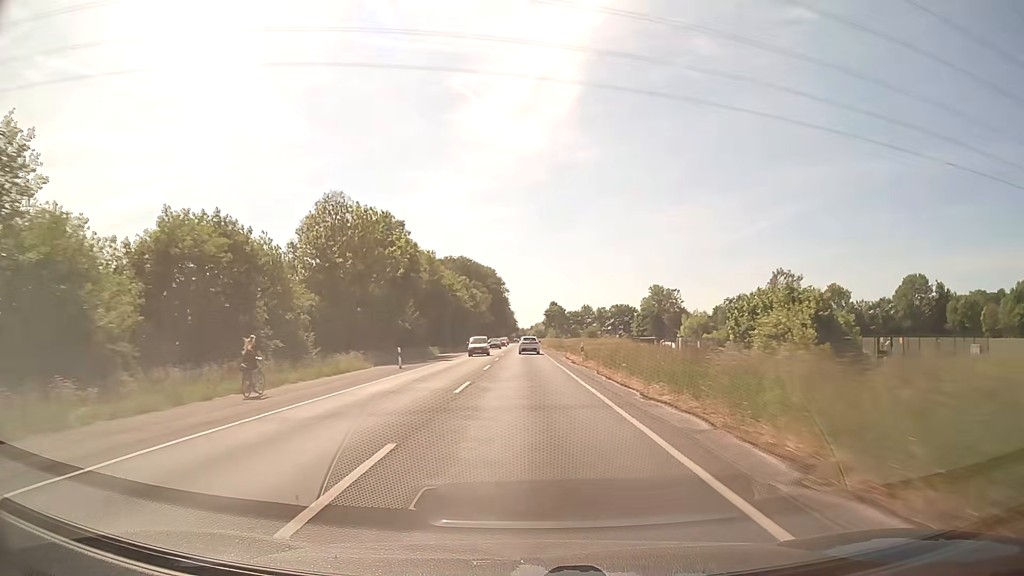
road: secondary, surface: asphalt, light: Day
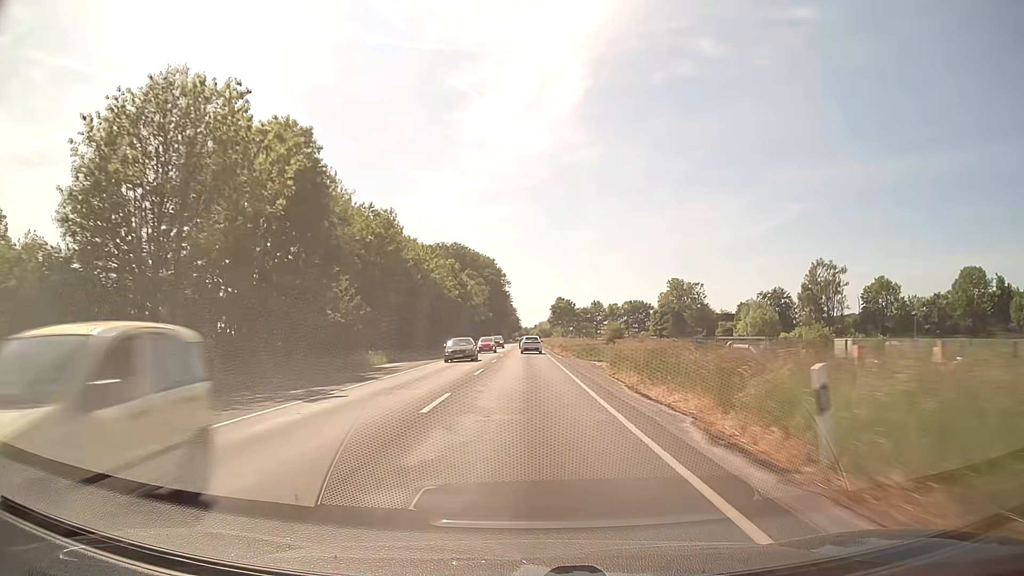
(0.0, +28.6) m; 0°
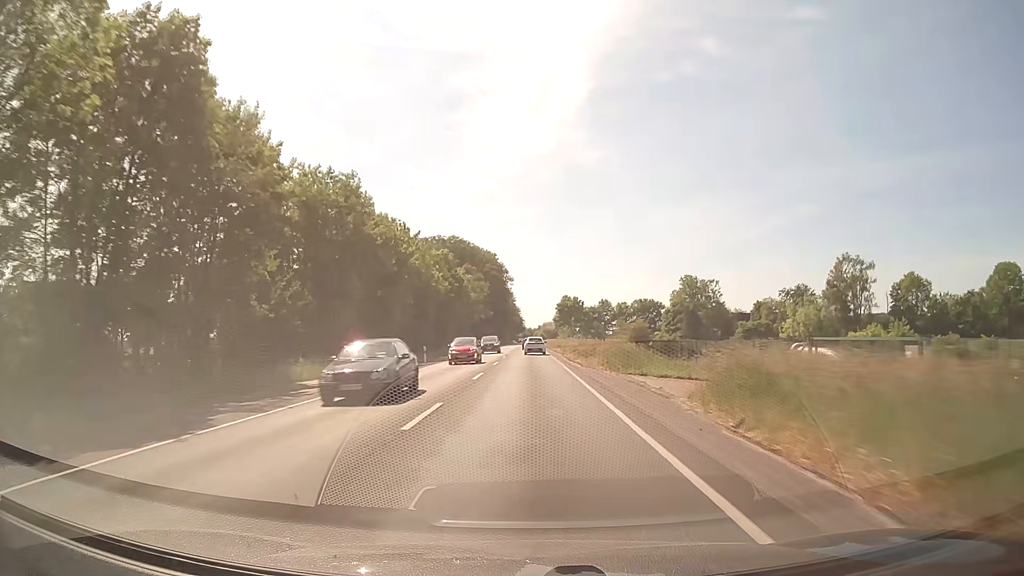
(0.0, +14.2) m; 0°
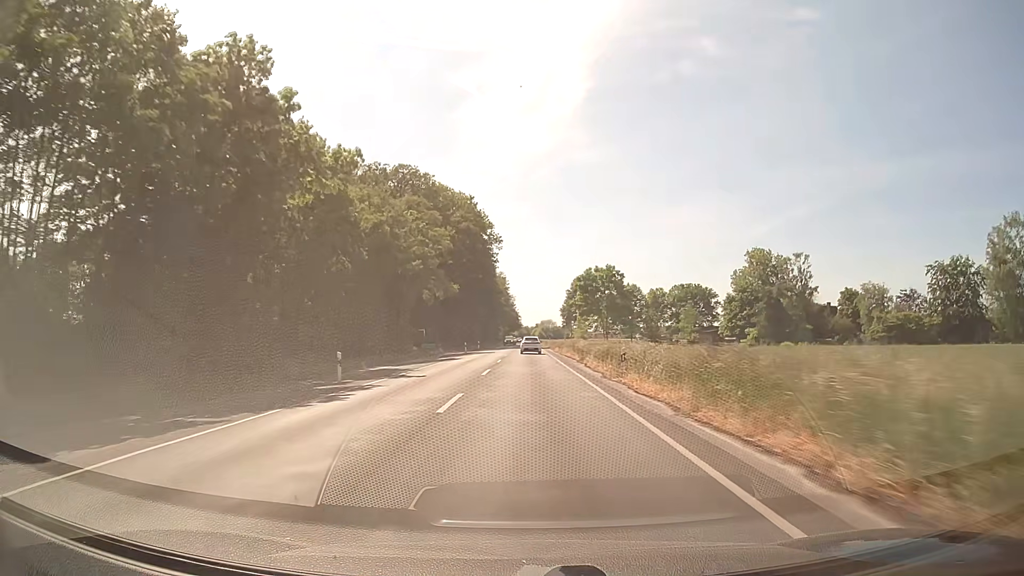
(-0.3, +70.1) m; 0°
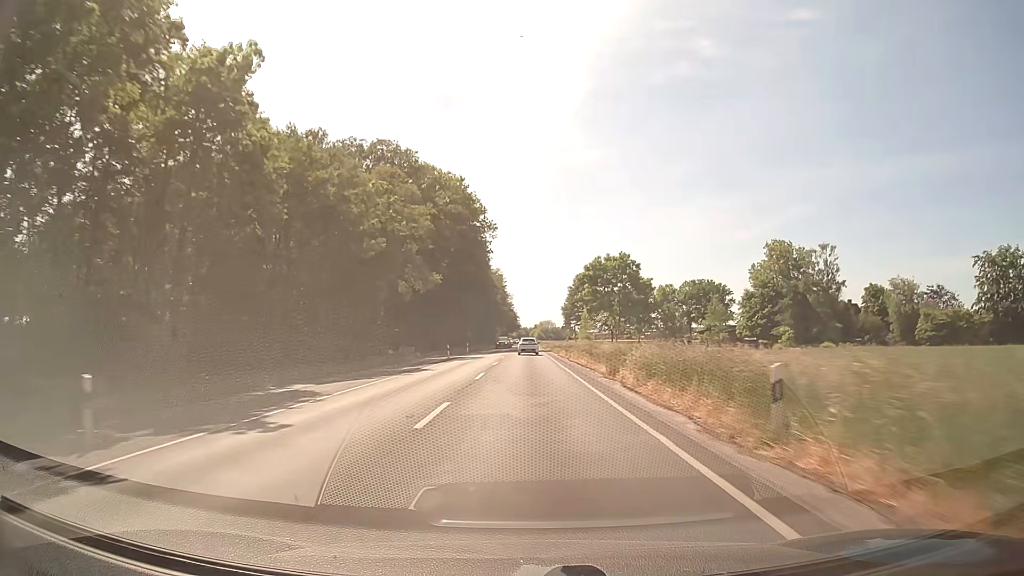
(+0.1, +14.0) m; +1°
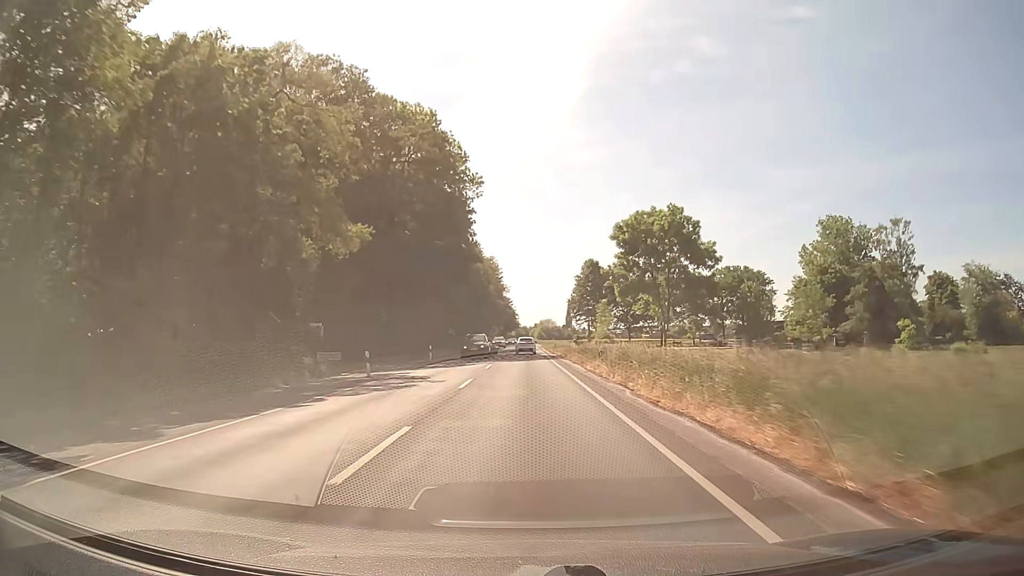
(-0.1, +27.9) m; -1°
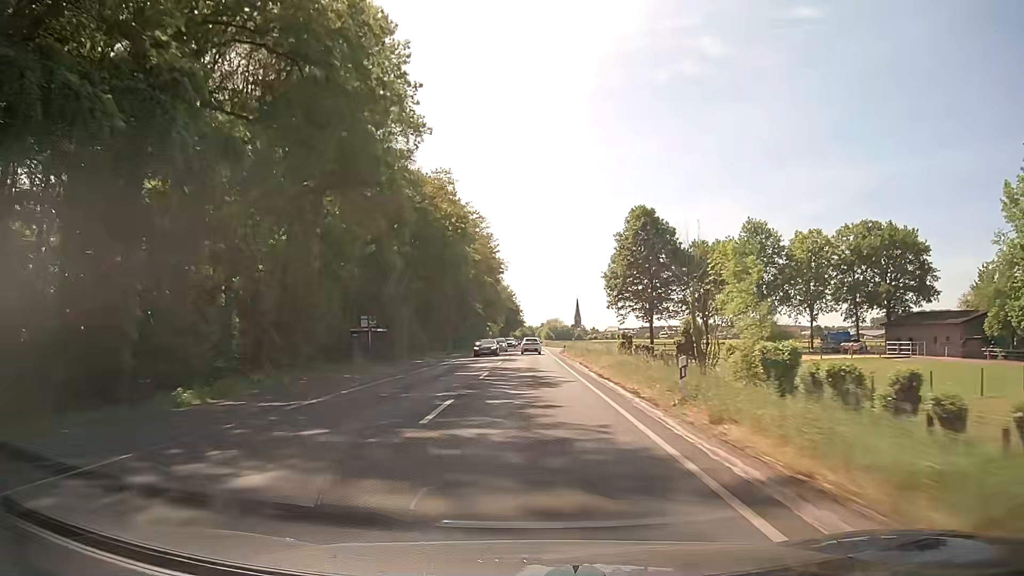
(+0.2, +55.6) m; 0°
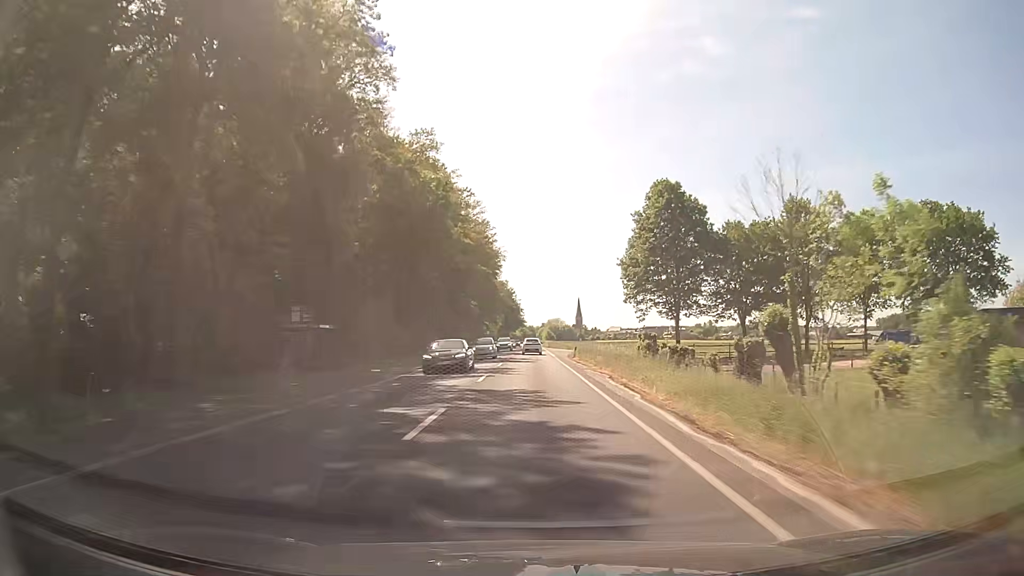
(+0.1, +13.8) m; 0°
(0, +10) (0, +20) (0, +30) (0, +40) (0, +50) (0, +60) (0, +70) (0, +80) (0, +90) (0, +100) m
